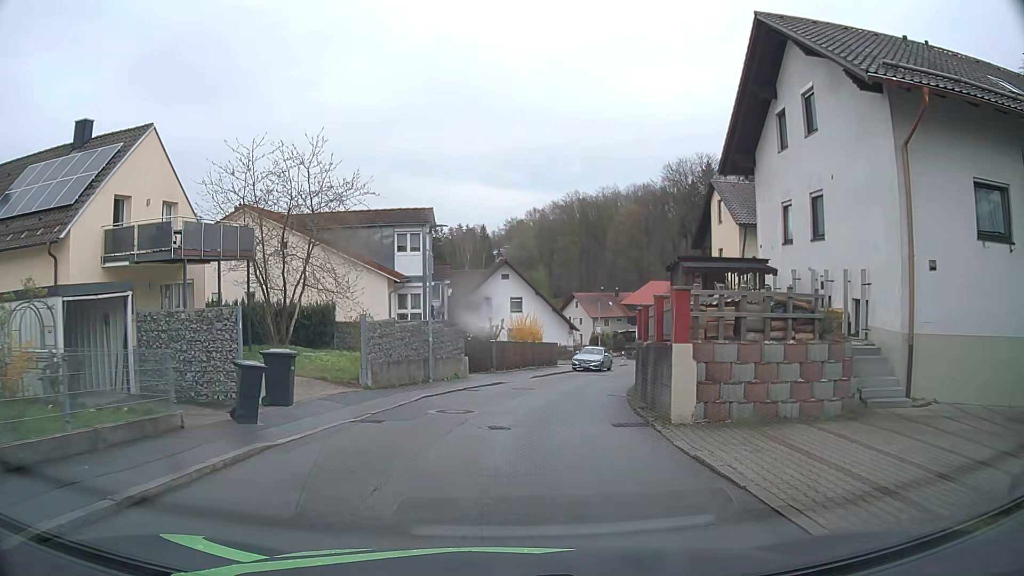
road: residential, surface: asphalt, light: Day
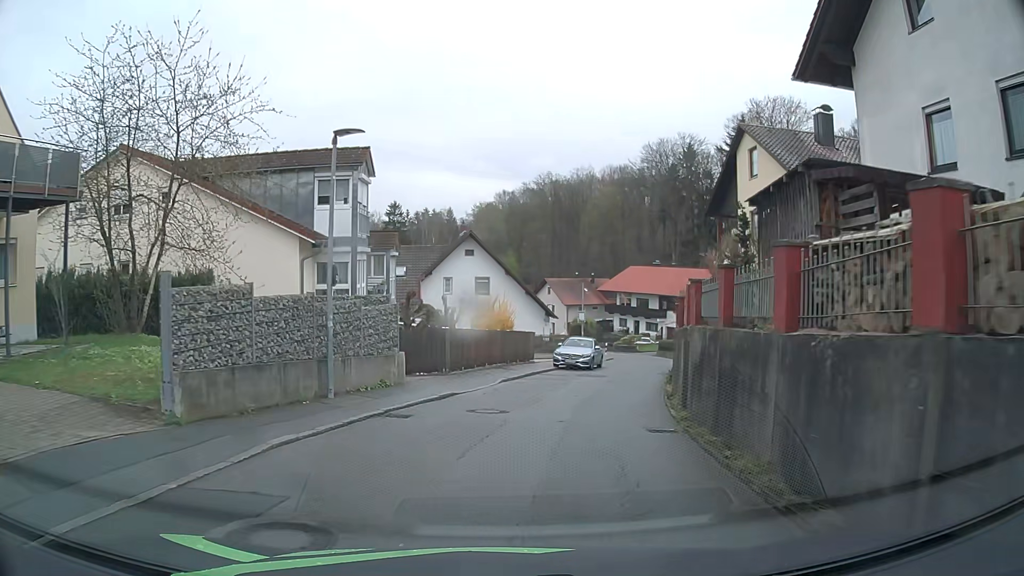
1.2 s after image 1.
(+0.3, +9.3) m; +3°
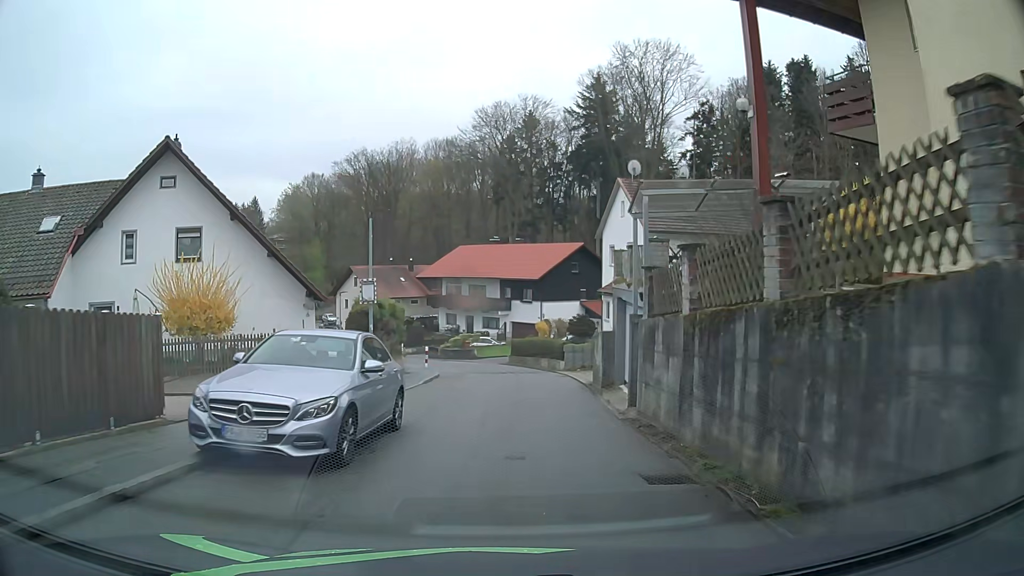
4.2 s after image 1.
(+3.3, +23.4) m; +15°
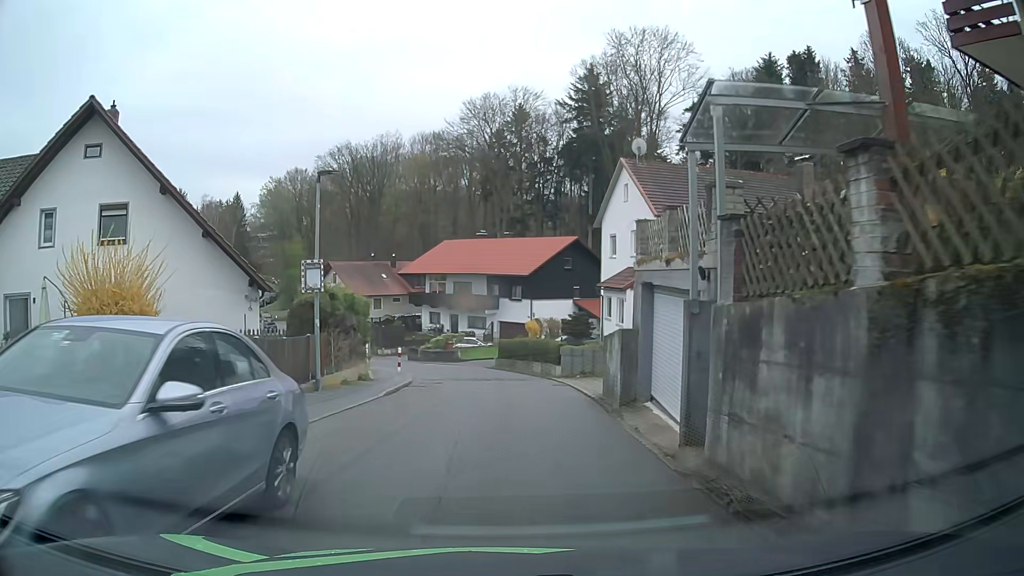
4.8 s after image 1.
(0.0, +4.7) m; 0°
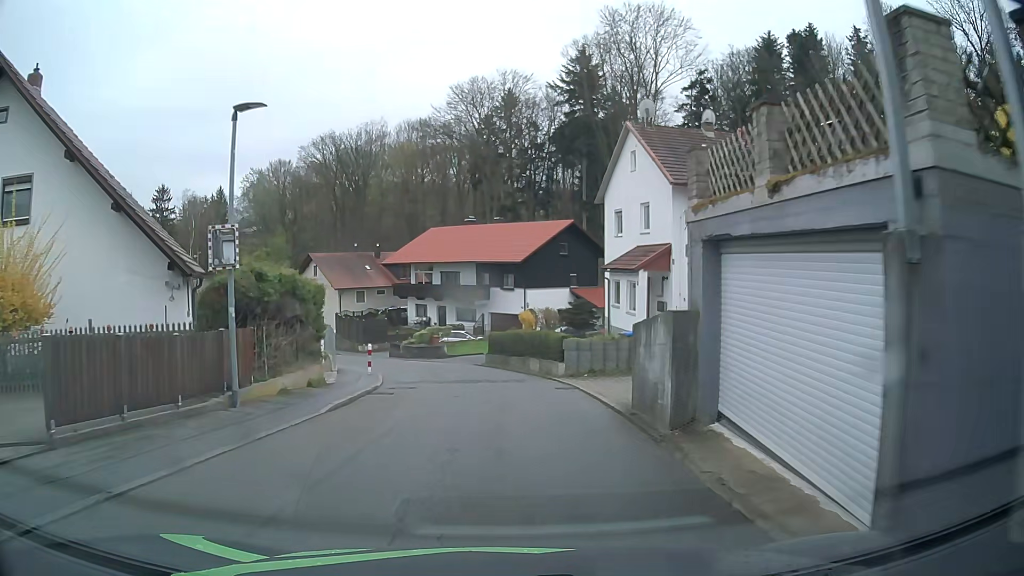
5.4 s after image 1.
(0.0, +4.7) m; +1°
(0, +10) (-1, +20) (-3, +30) (-7, +39) (-12, +47) (-17, +56) (-23, +64) (-30, +71) (-38, +78) (-47, +82) m
